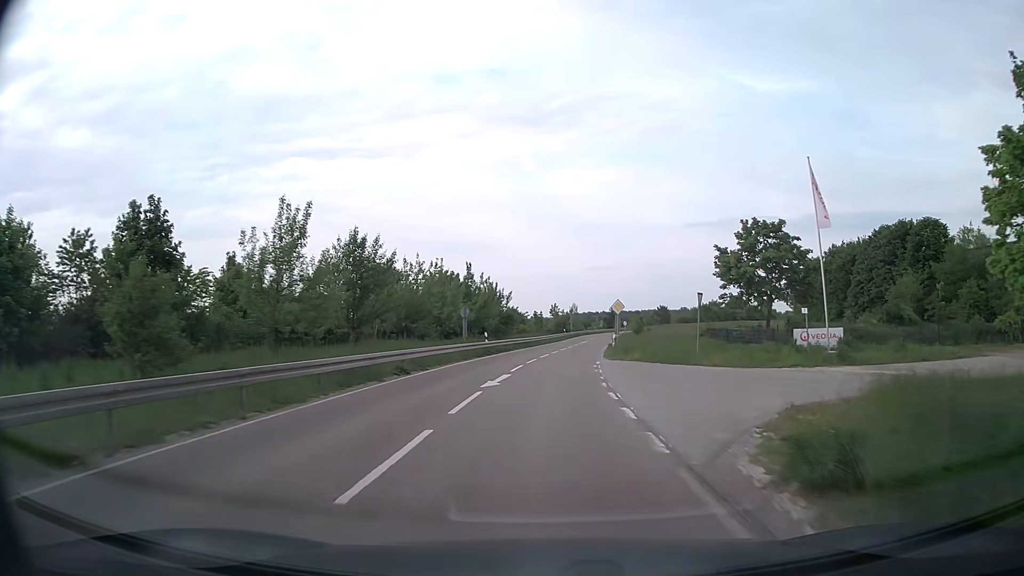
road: secondary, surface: asphalt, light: Day
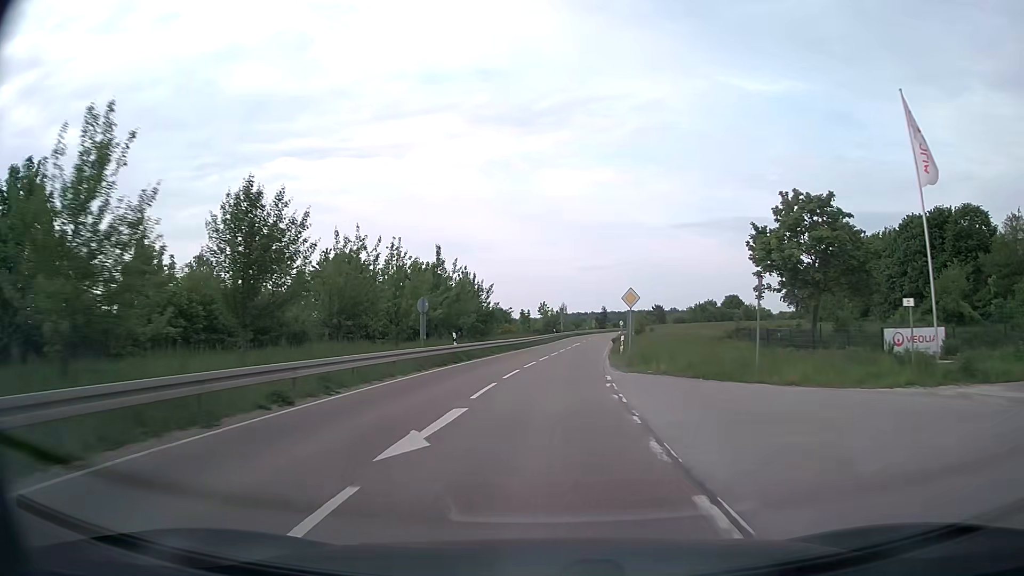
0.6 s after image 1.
(+0.1, +9.6) m; +1°
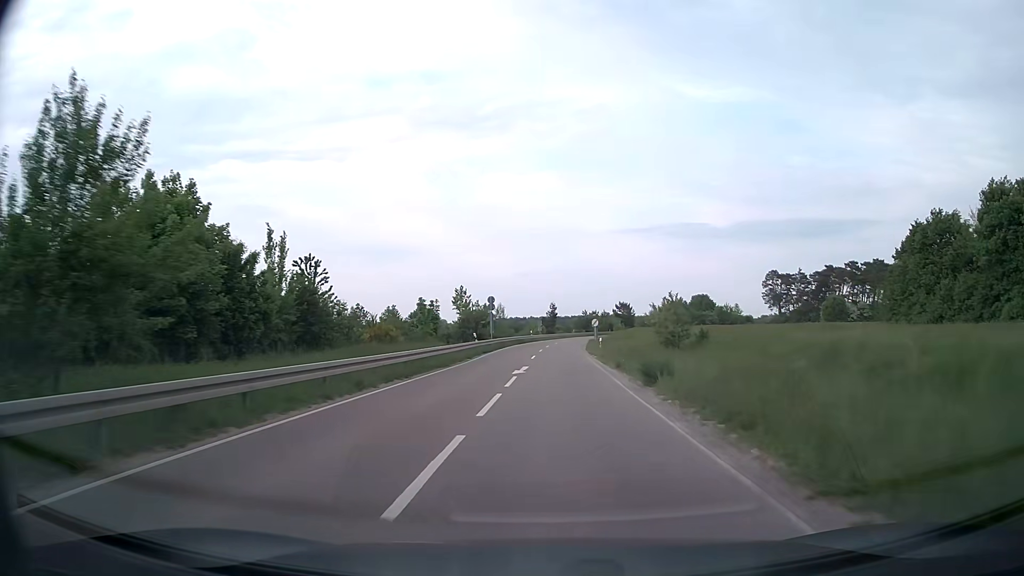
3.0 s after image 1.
(+1.5, +39.0) m; +5°
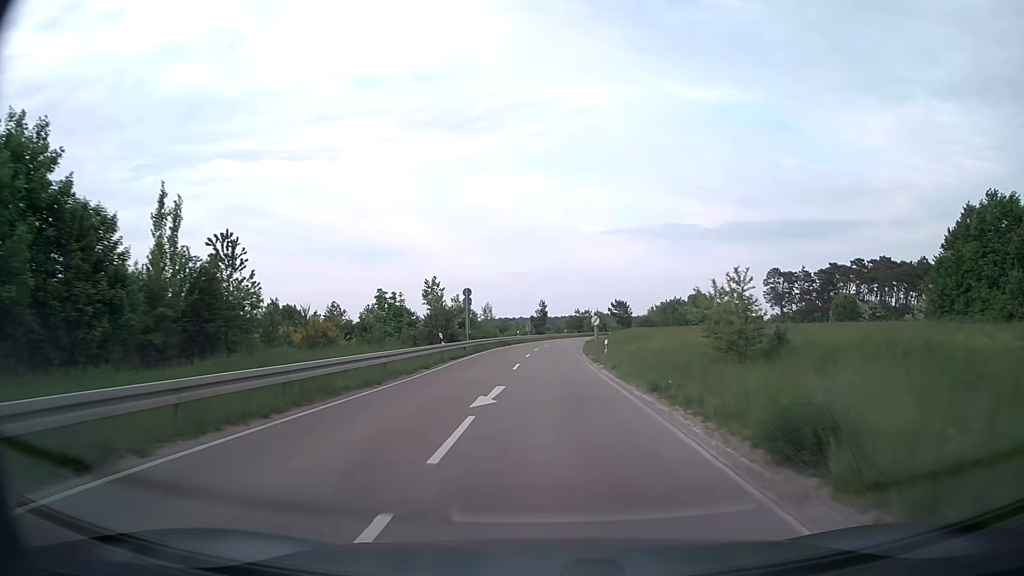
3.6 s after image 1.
(+0.1, +10.1) m; +1°
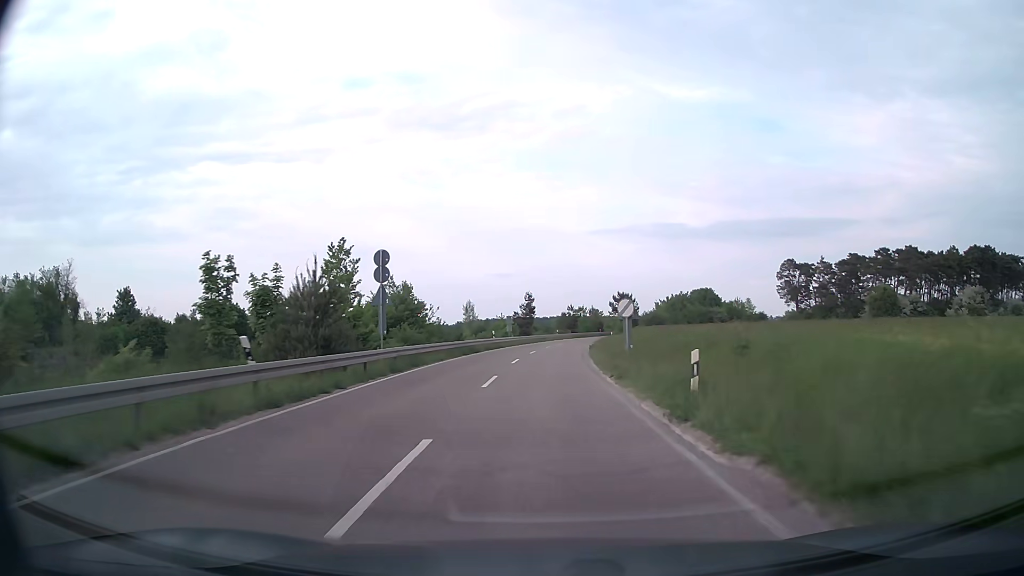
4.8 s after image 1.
(+0.2, +20.7) m; +1°
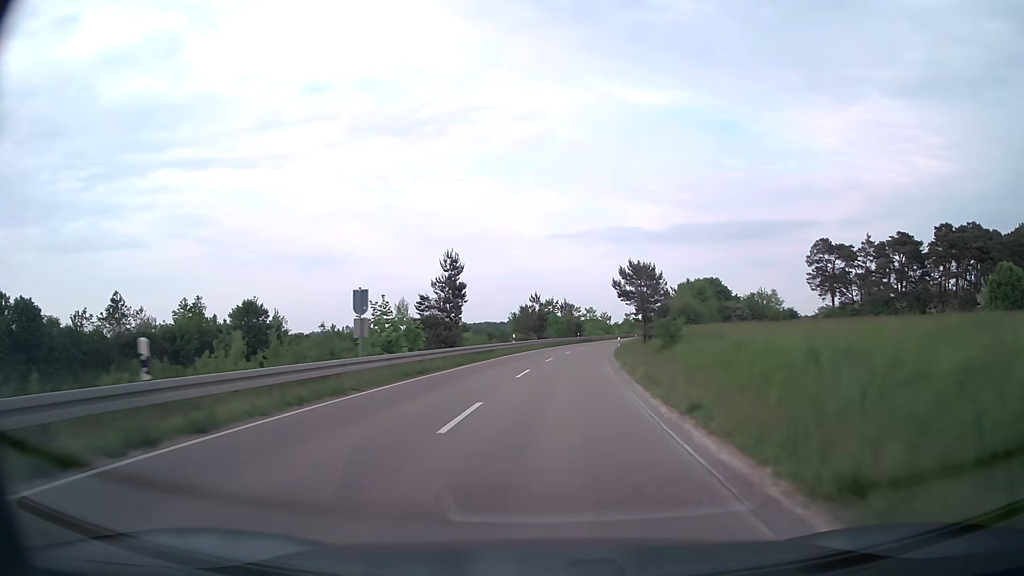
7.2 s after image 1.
(+0.7, +43.5) m; +3°
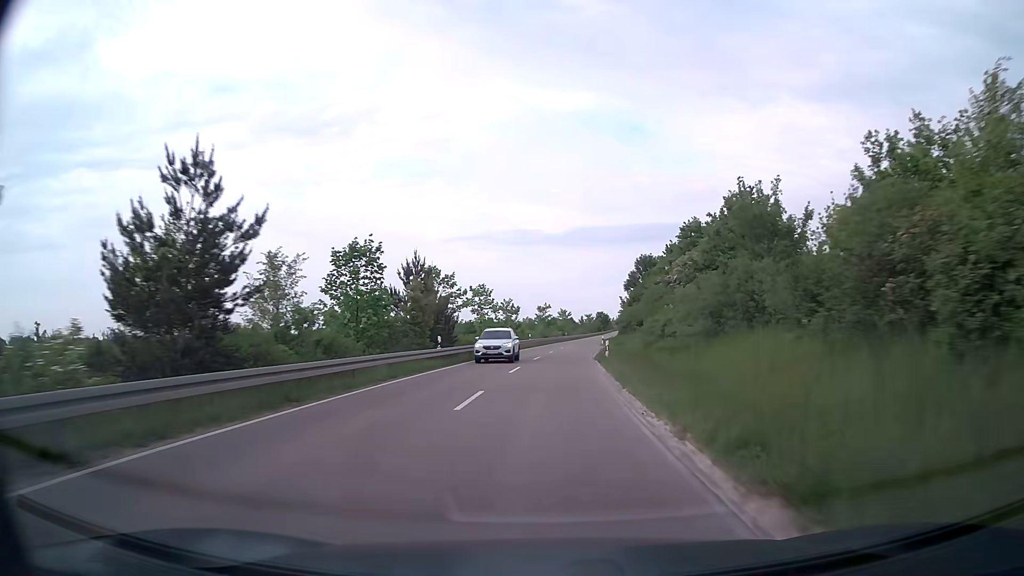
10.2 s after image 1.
(+4.6, +57.2) m; +9°
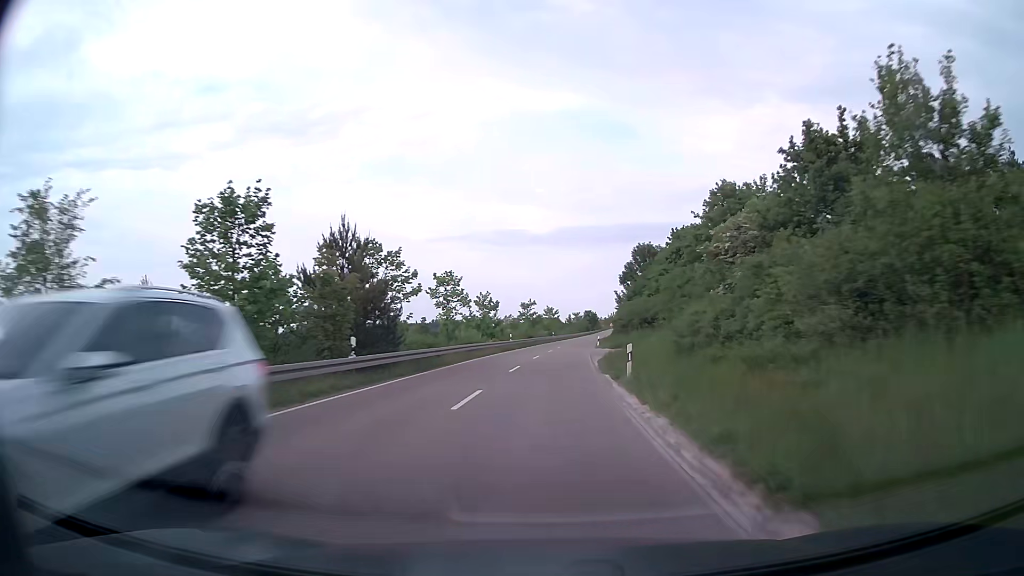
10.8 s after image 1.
(+0.1, +12.0) m; +1°
(0, +10) (0, +20) (+1, +30) (+1, +40) (+2, +50) (+3, +60) (+4, +70) (+5, +80) (+6, +90) (+7, +100) m
